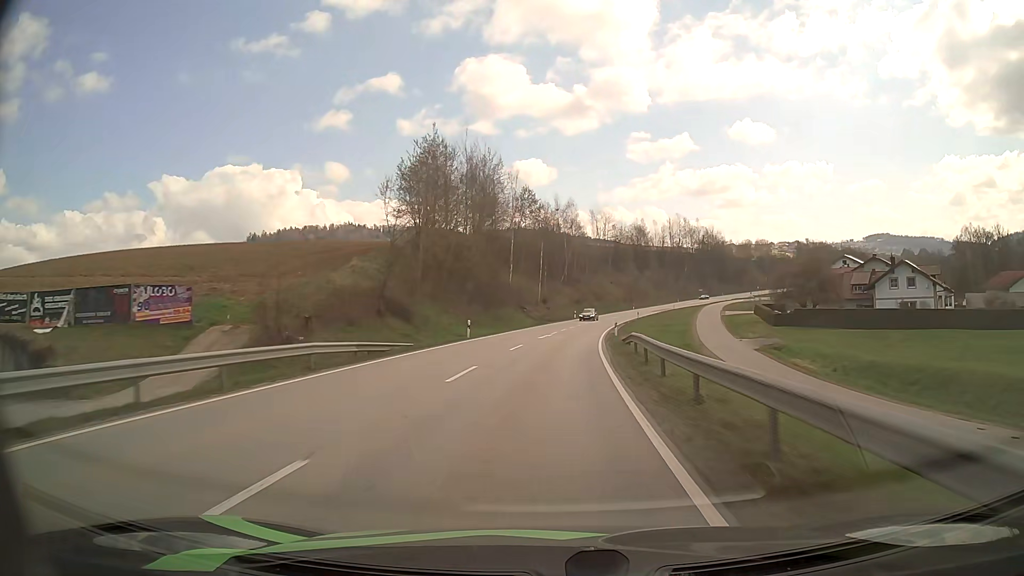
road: secondary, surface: asphalt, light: Day
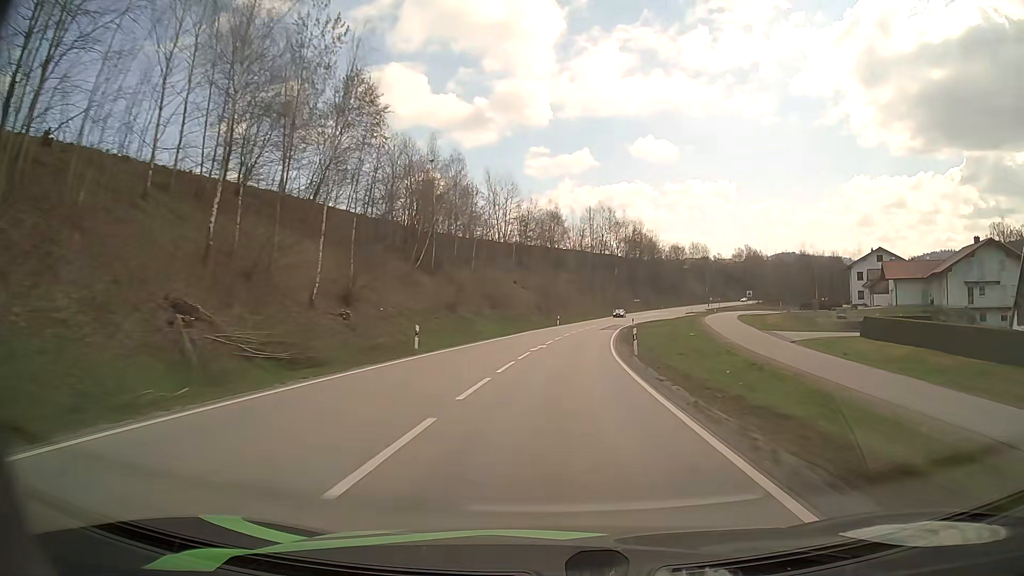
(+4.2, +63.2) m; +9°
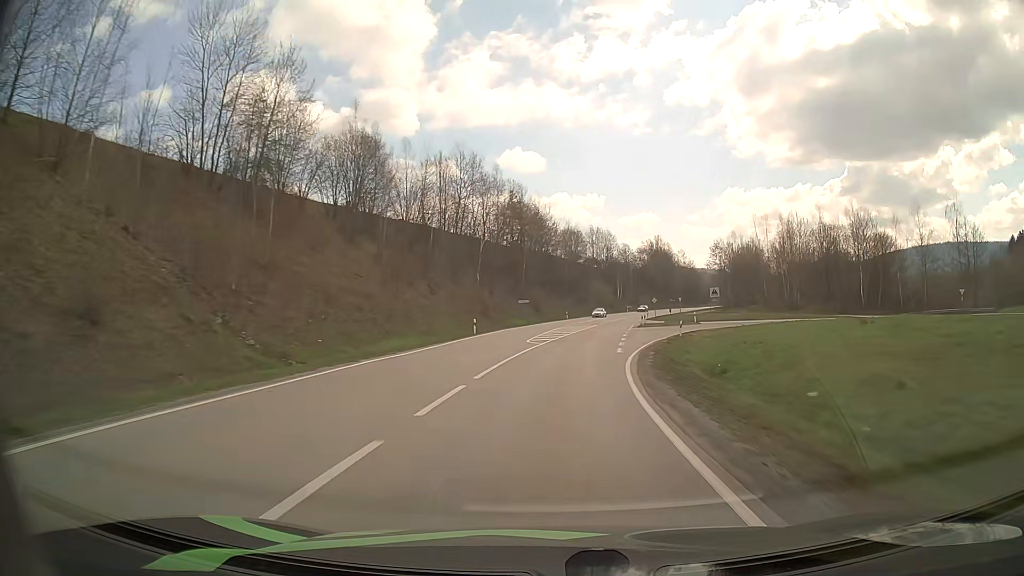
(+8.0, +79.8) m; +11°
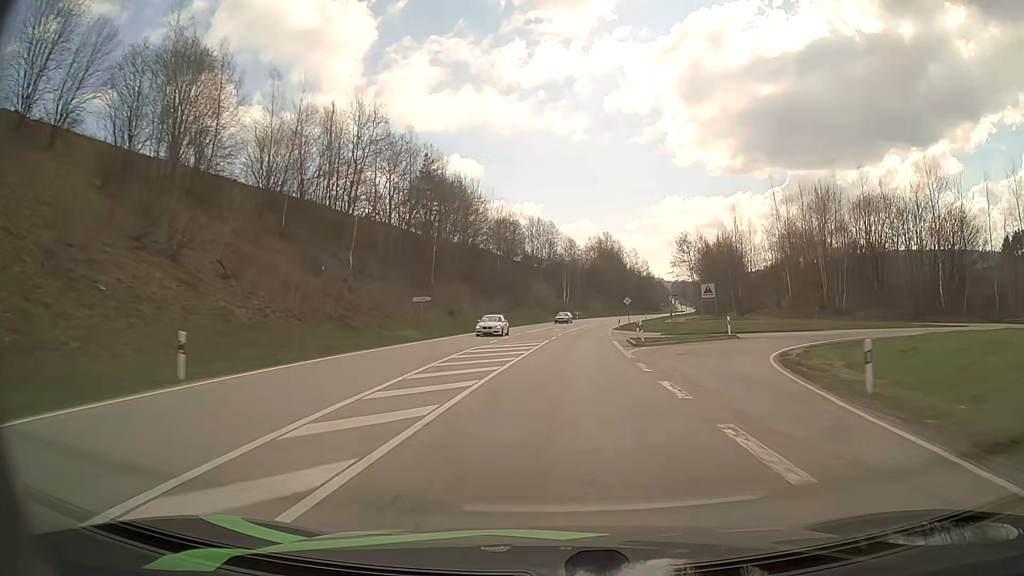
(+1.5, +32.6) m; +5°
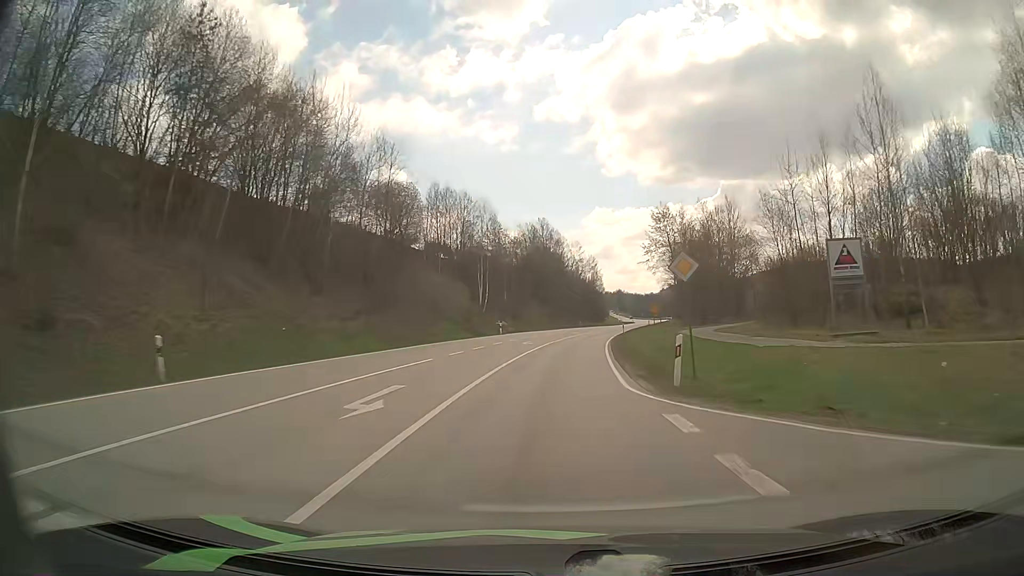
(+2.6, +49.9) m; +6°
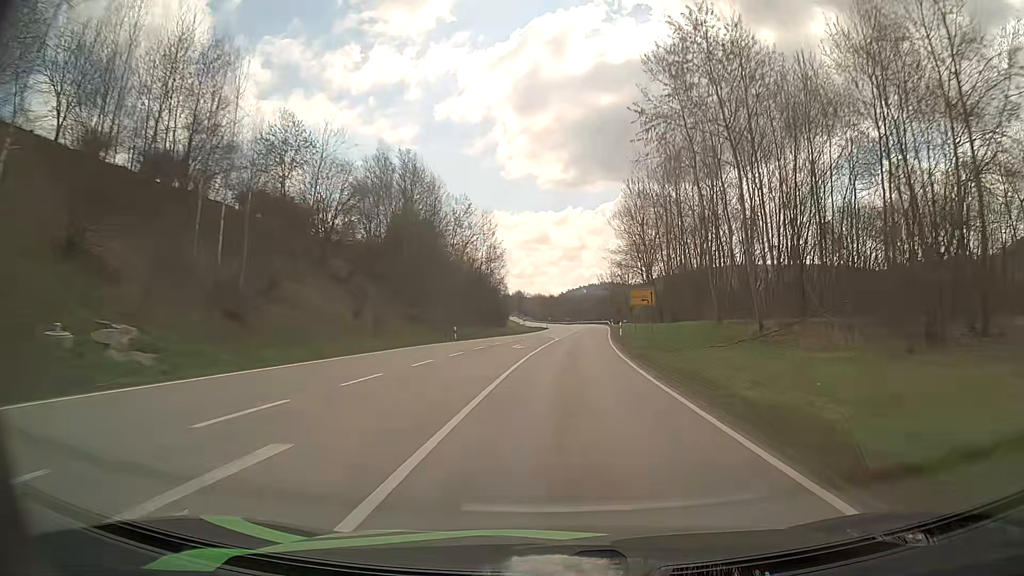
(+4.7, +66.6) m; +9°
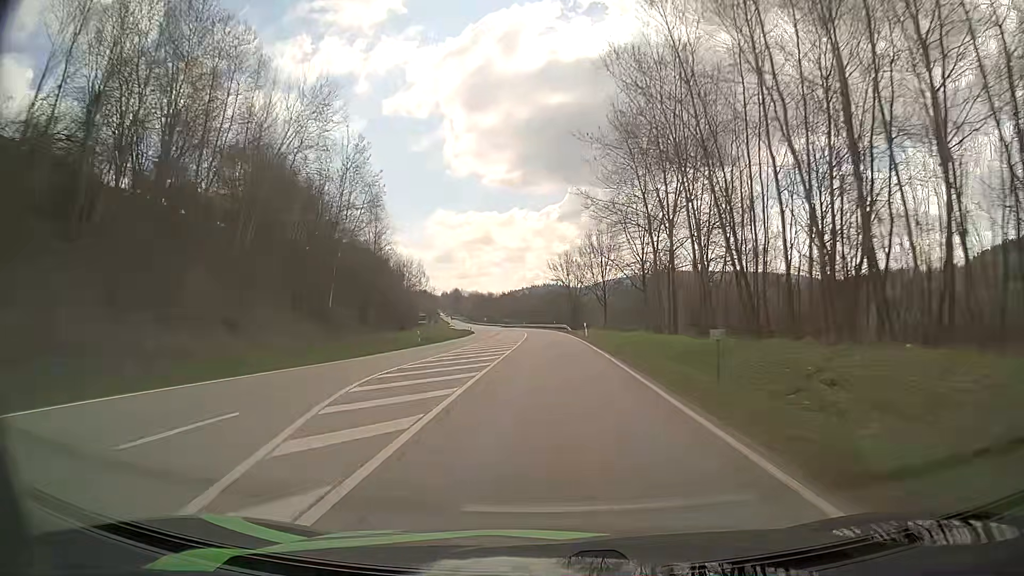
(+2.4, +49.6) m; +5°
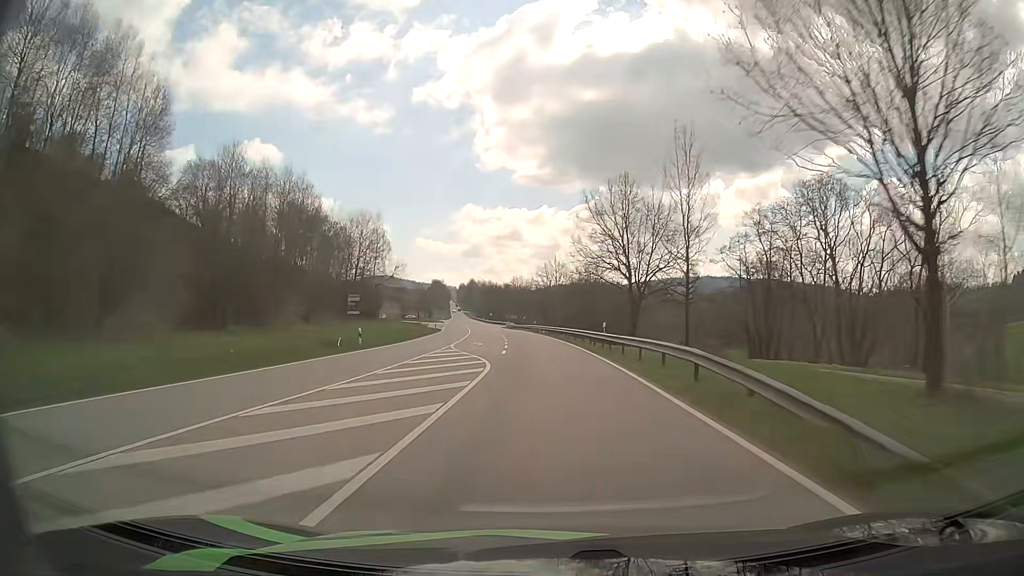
(-0.3, +65.2) m; -2°
